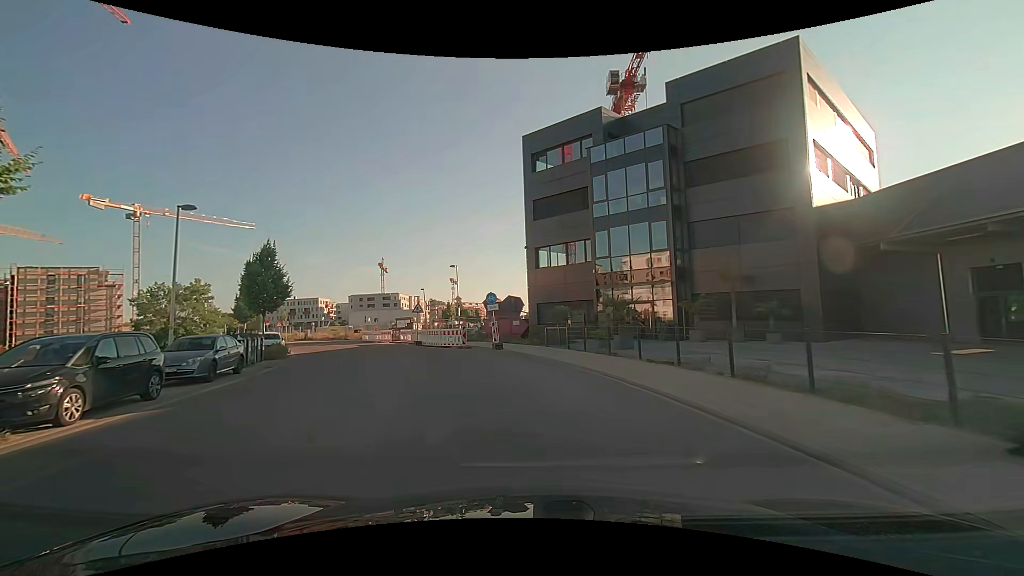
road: residential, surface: asphalt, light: Day
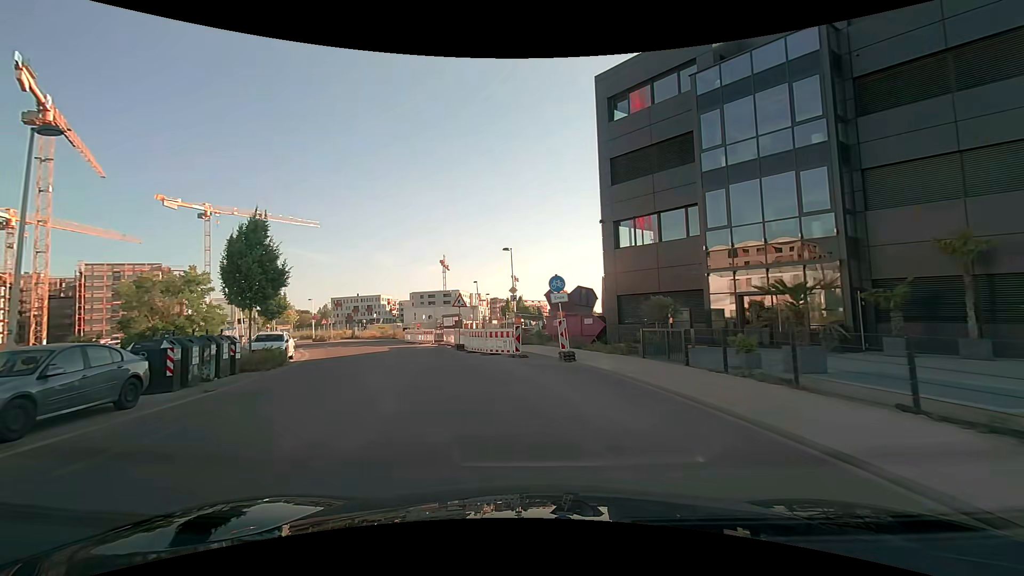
(-0.6, +8.6) m; -8°
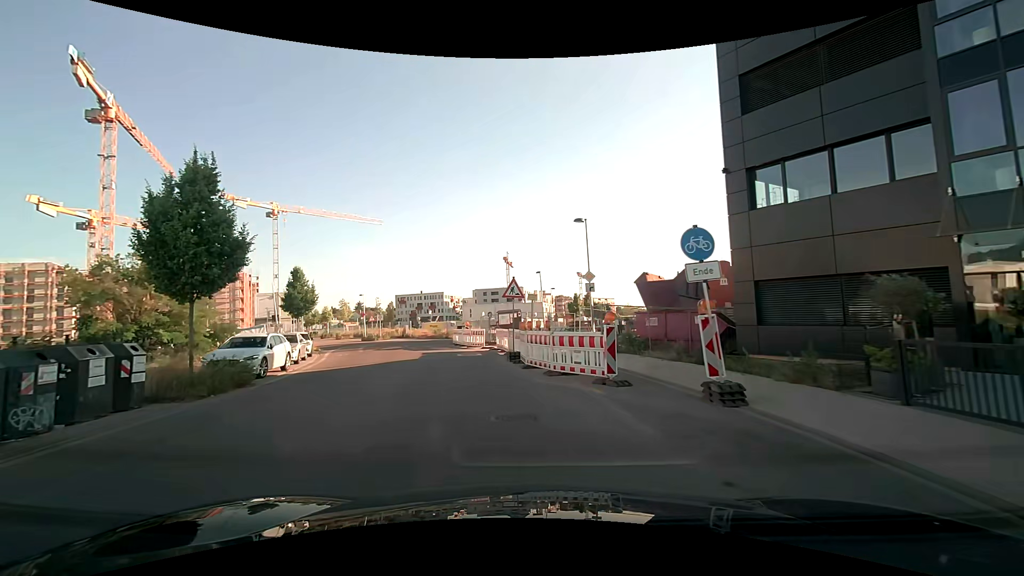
(-0.5, +8.5) m; -7°
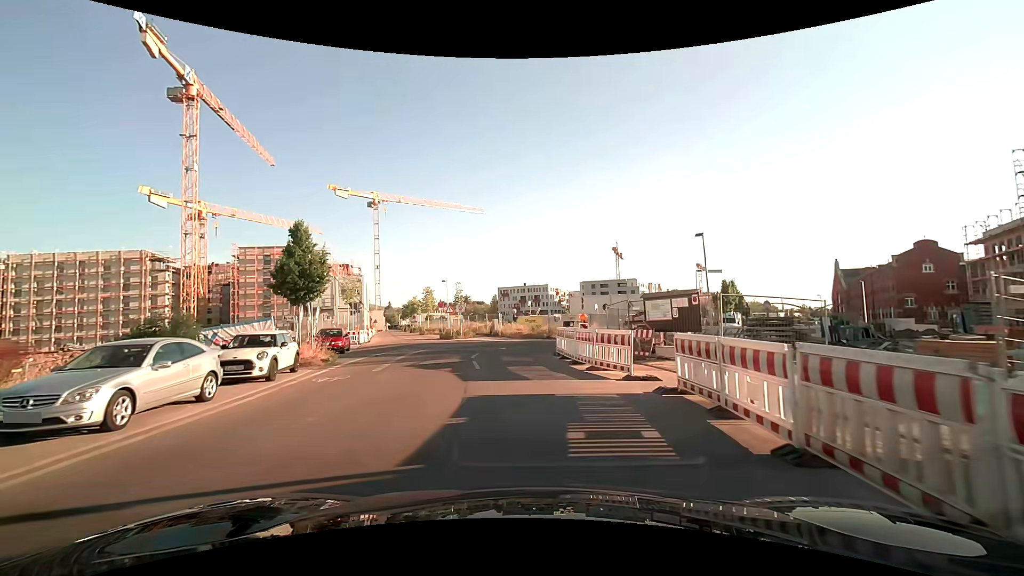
(-2.1, +16.2) m; -12°
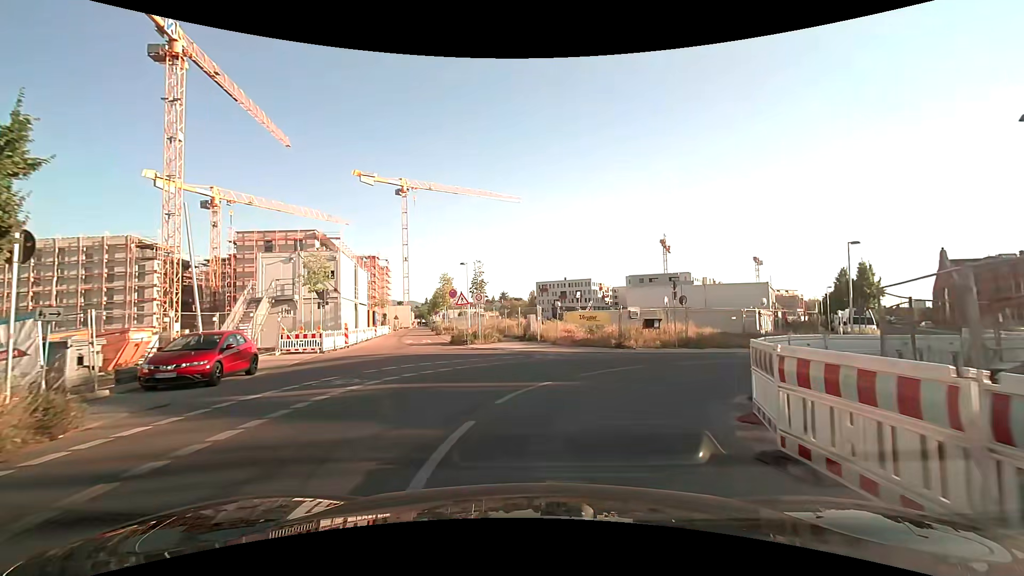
(-0.6, +14.9) m; -4°
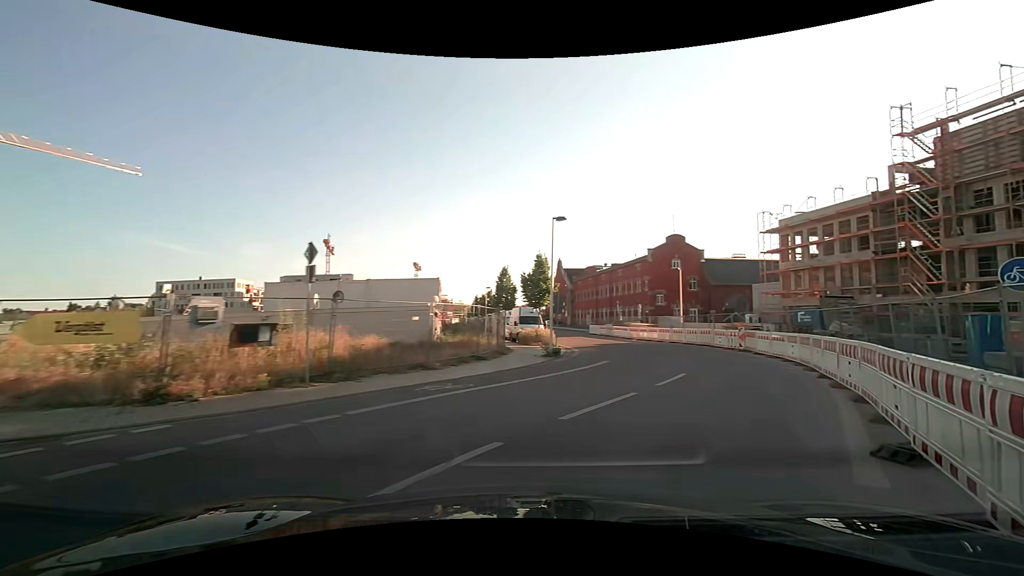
(+3.2, +12.6) m; +38°
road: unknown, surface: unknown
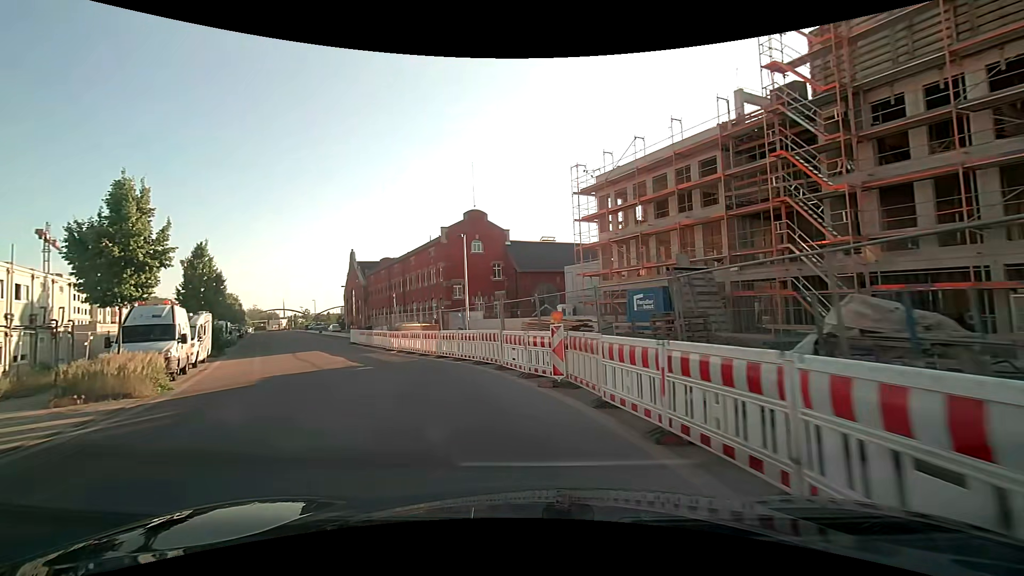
(+6.3, +17.5) m; +19°
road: residential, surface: asphalt
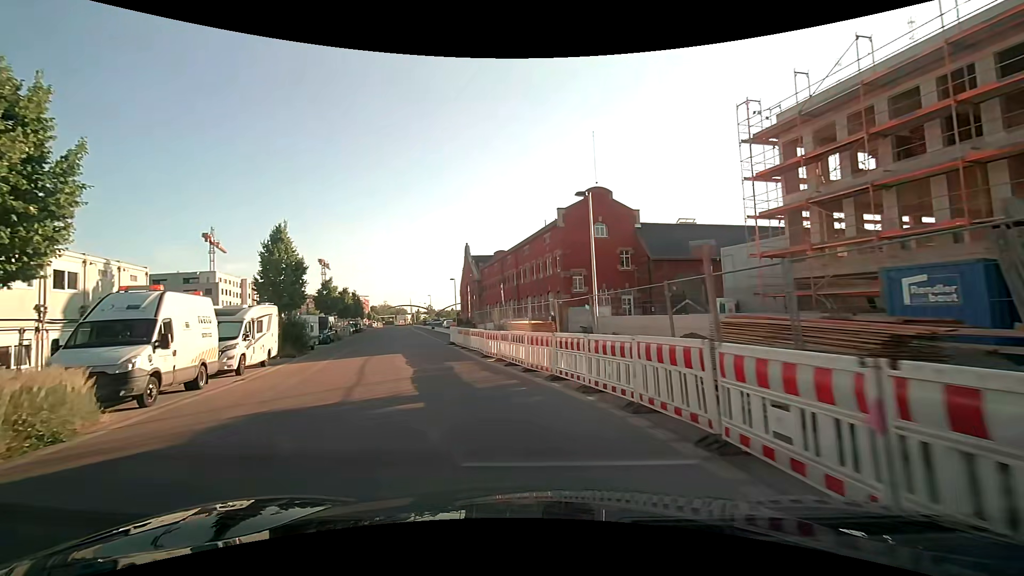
(-0.9, +8.6) m; -13°
